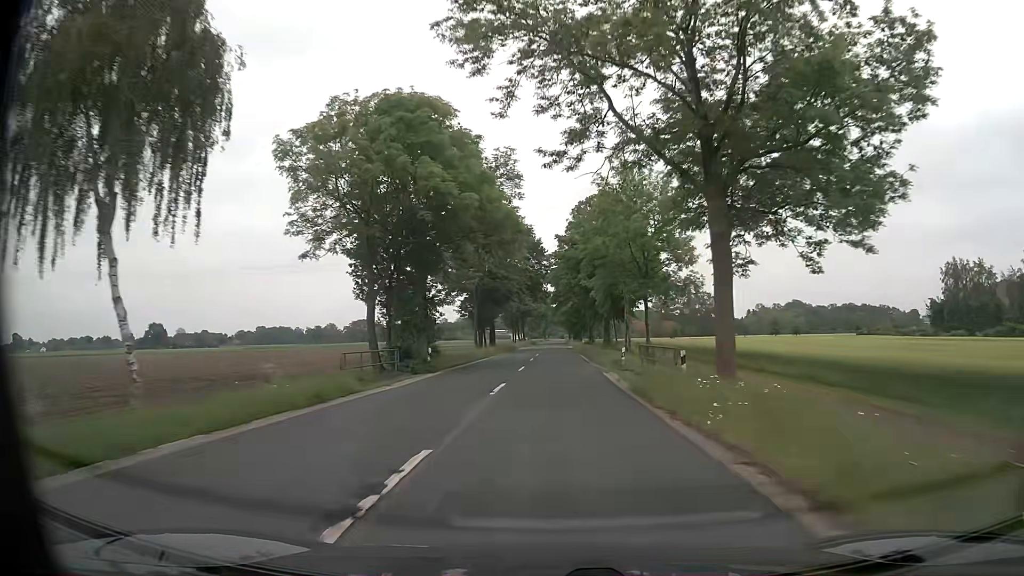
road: secondary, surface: asphalt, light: Day
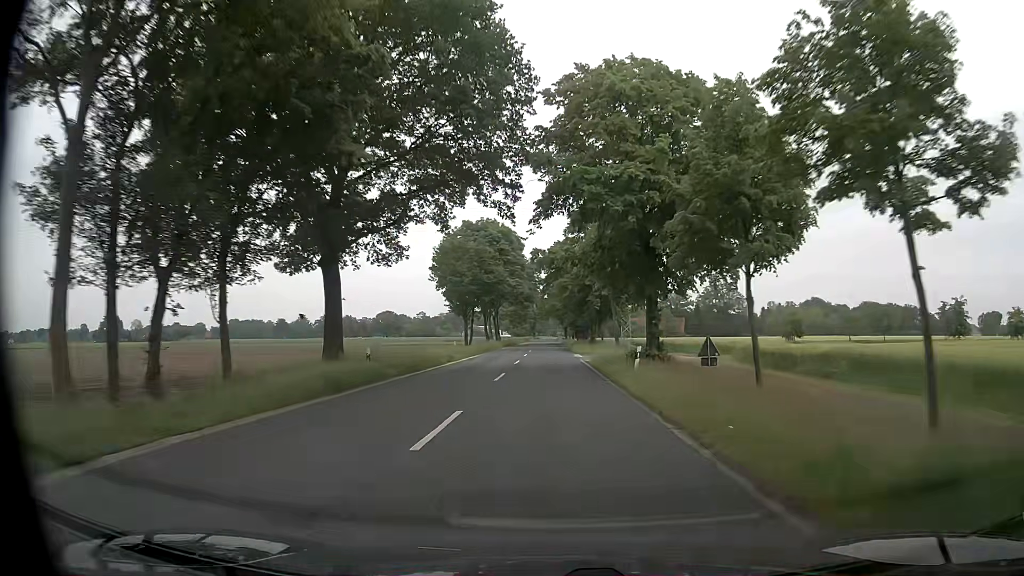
(+0.7, +56.2) m; +1°
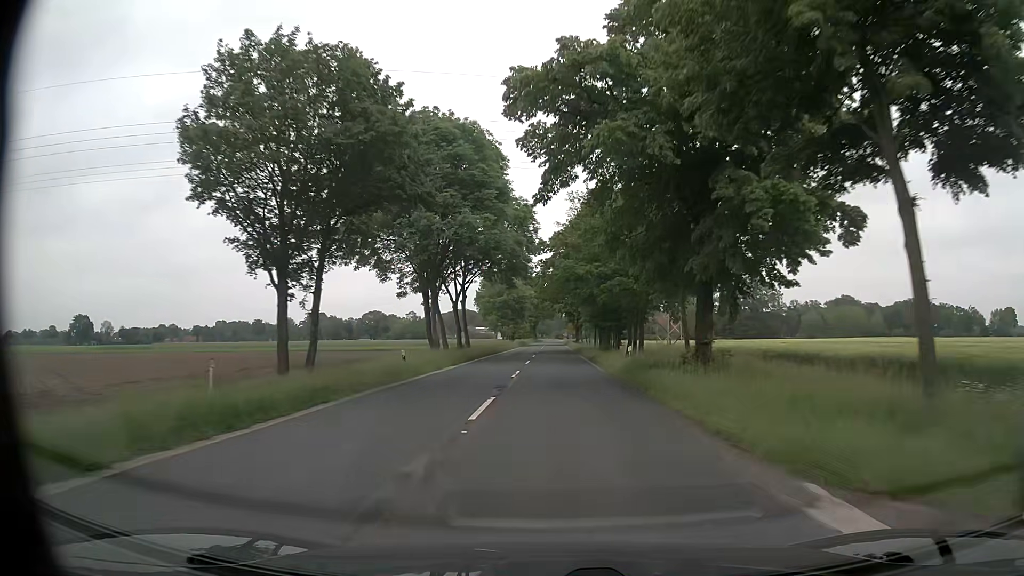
(-0.1, +45.0) m; 0°
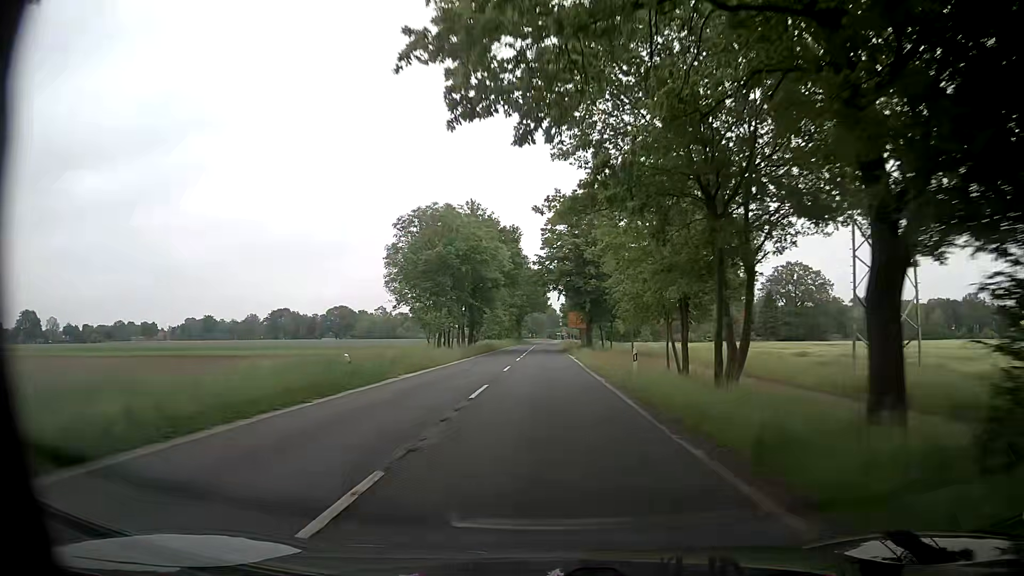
(+0.4, +56.3) m; +1°
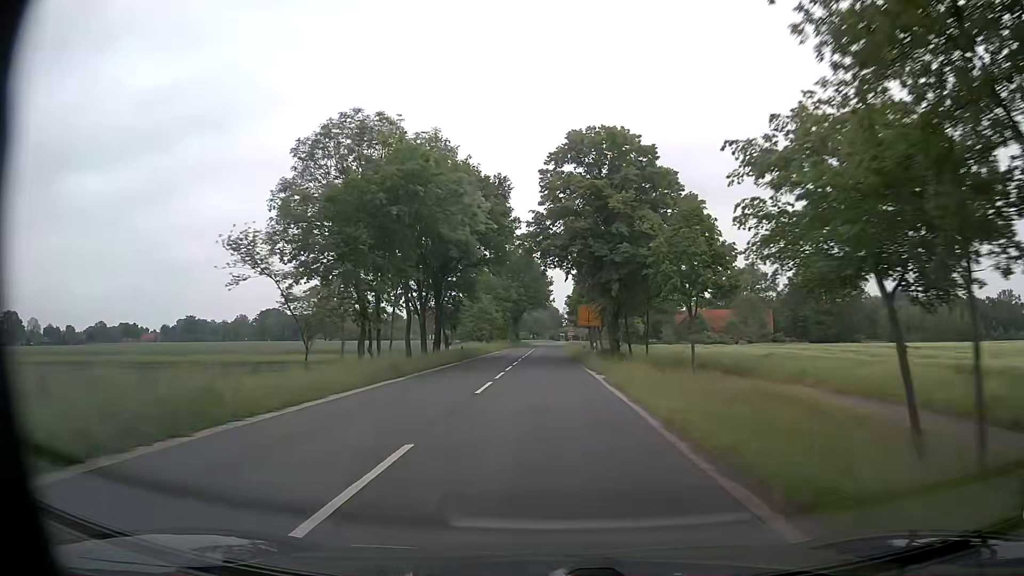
(0.0, +22.5) m; 0°
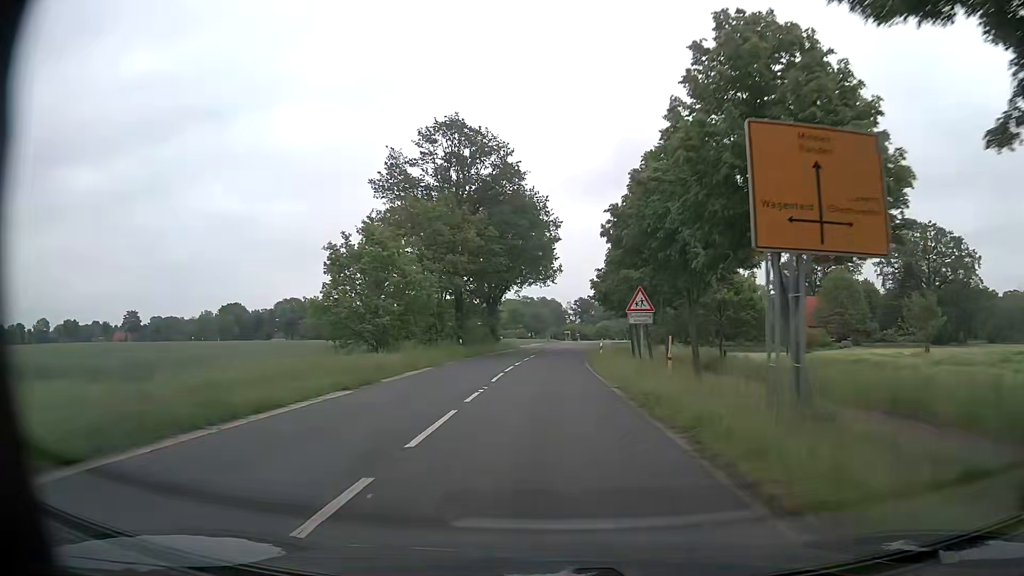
(-0.3, +56.3) m; -1°
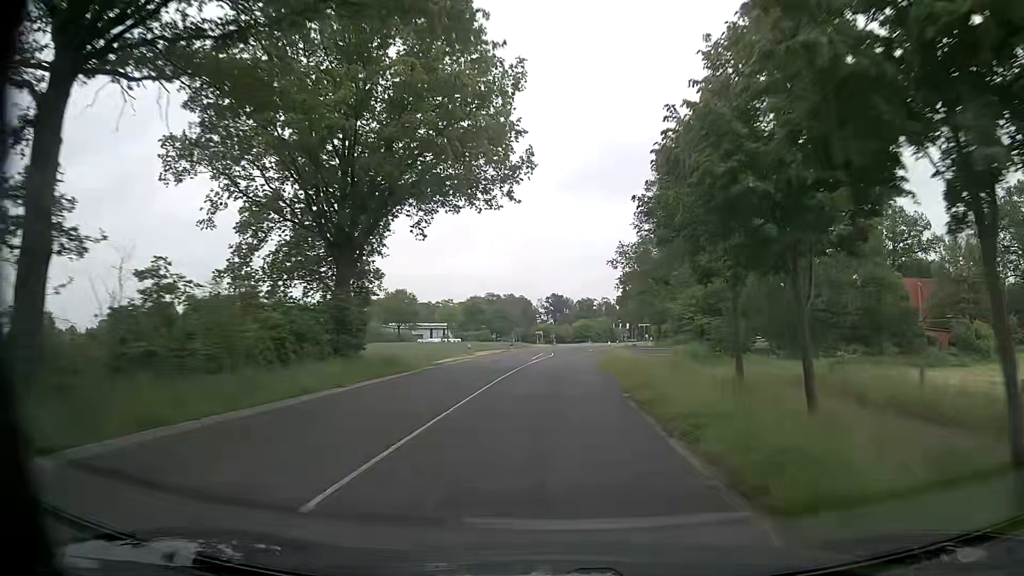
(+0.9, +45.0) m; +2°
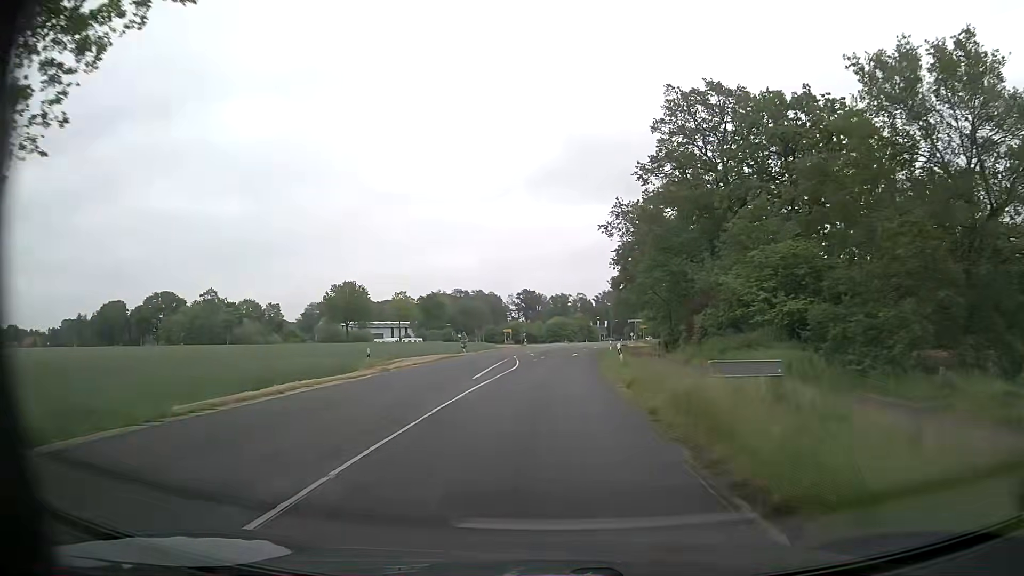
(+0.6, +22.5) m; +2°
(0, +10) (0, +20) (+1, +30) (+1, +40) (+2, +50) (+3, +60) (+4, +70) (+5, +80) (+6, +90) (+8, +100) m
